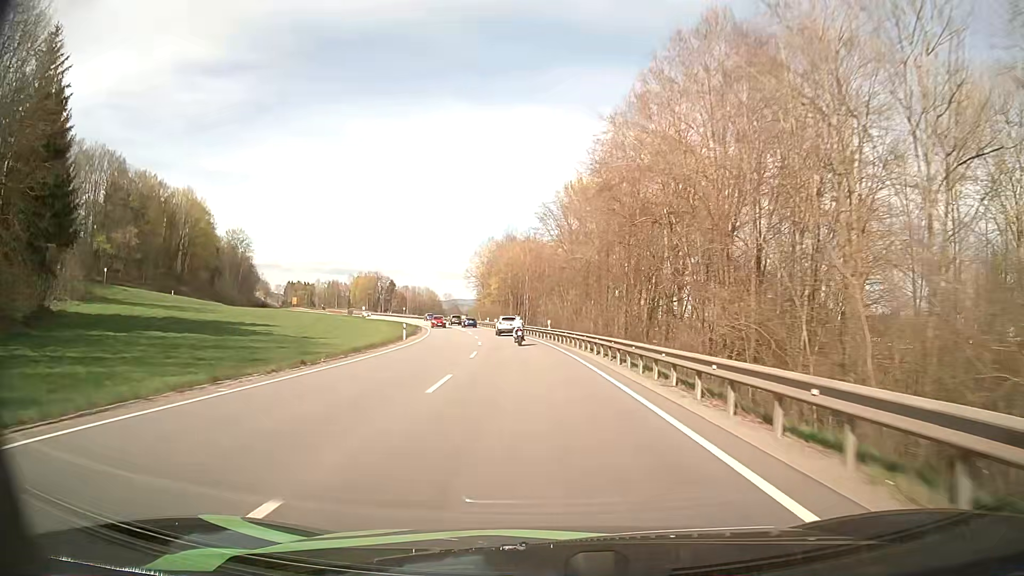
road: primary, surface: asphalt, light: Day
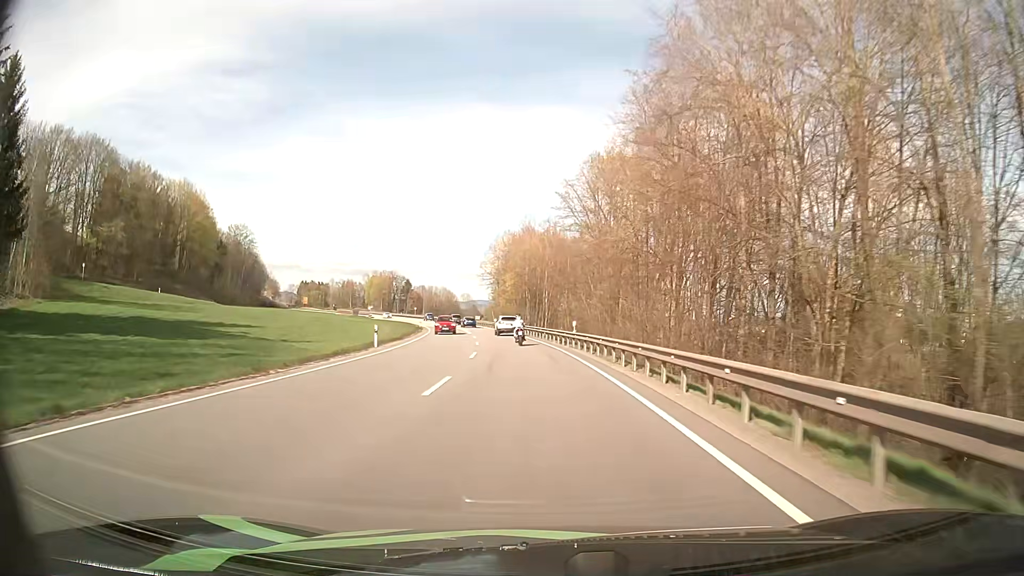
(-0.2, +12.7) m; -2°
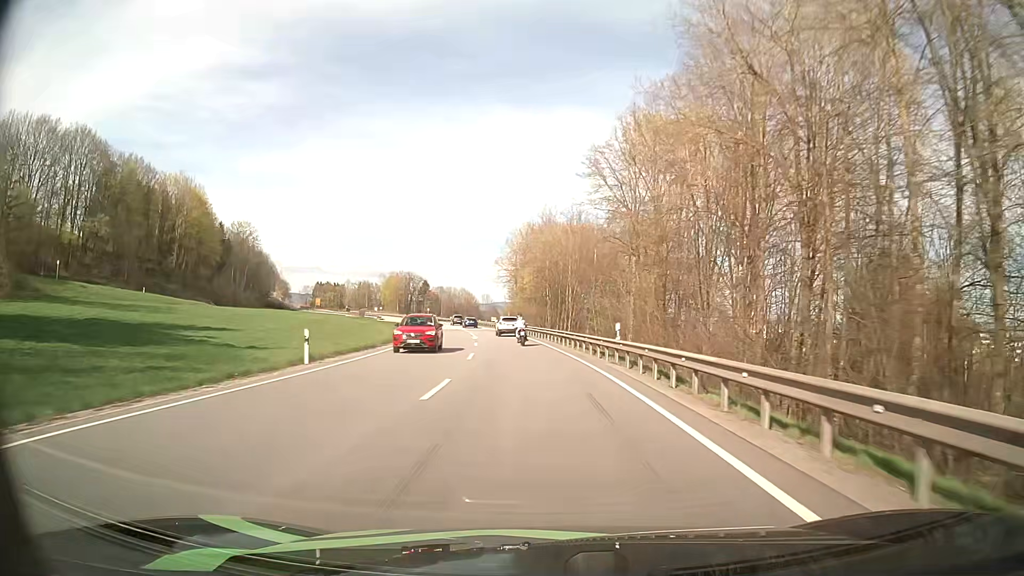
(-0.2, +12.6) m; -2°
(0, +10) (-1, +20) (-1, +30) (-2, +40) (-3, +50) (-5, +60) (-7, +70) (-9, +79) (-11, +89) (-13, +99) m
